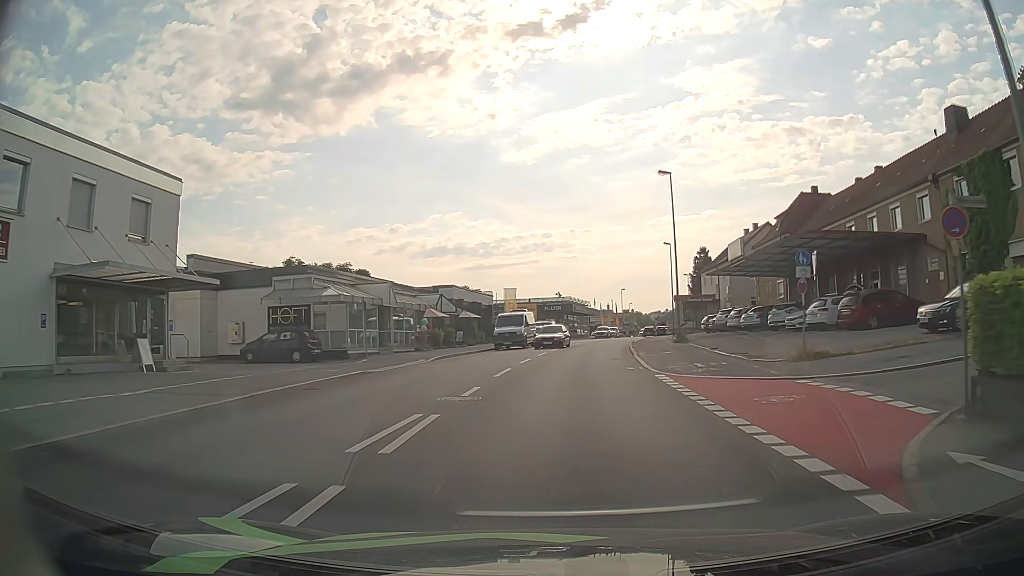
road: tertiary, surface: asphalt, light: Day
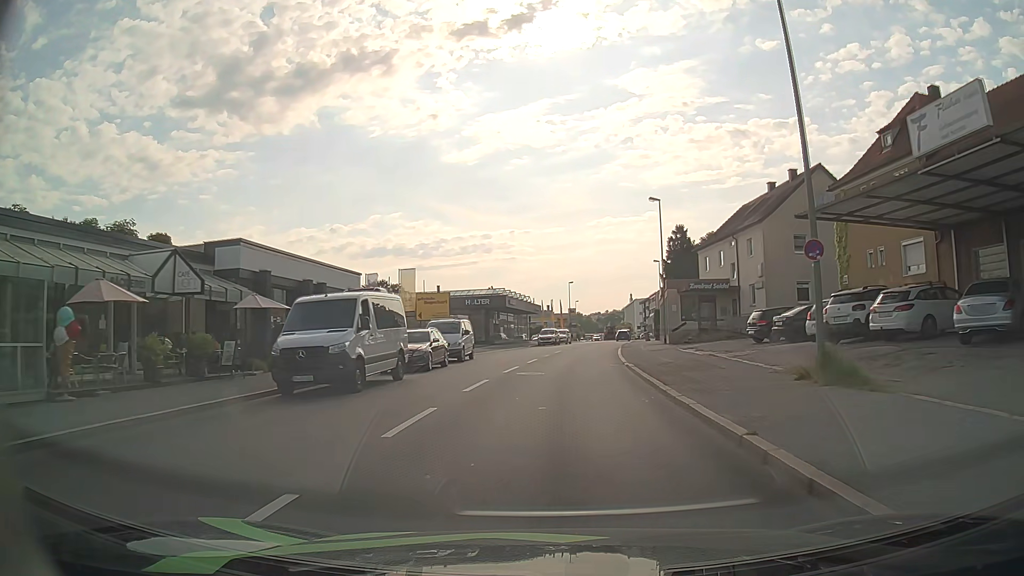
(+1.2, +27.4) m; +5°
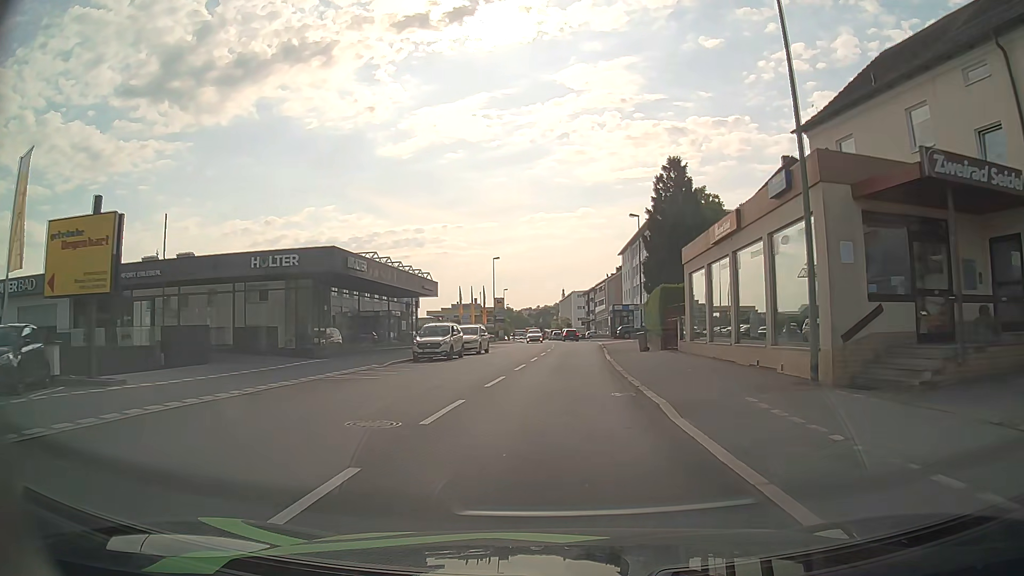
(+1.8, +34.7) m; +6°
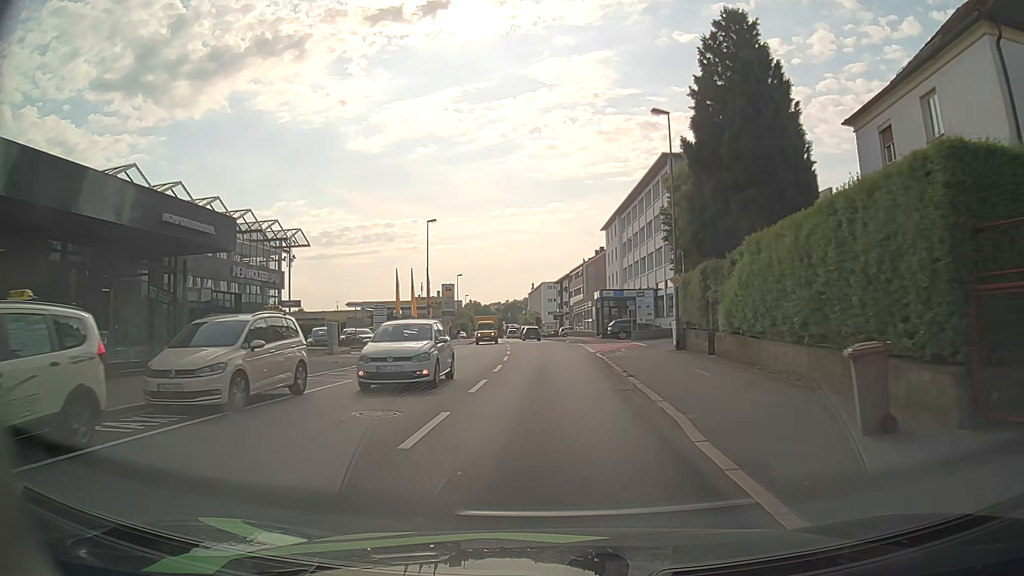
(+0.7, +25.9) m; +2°
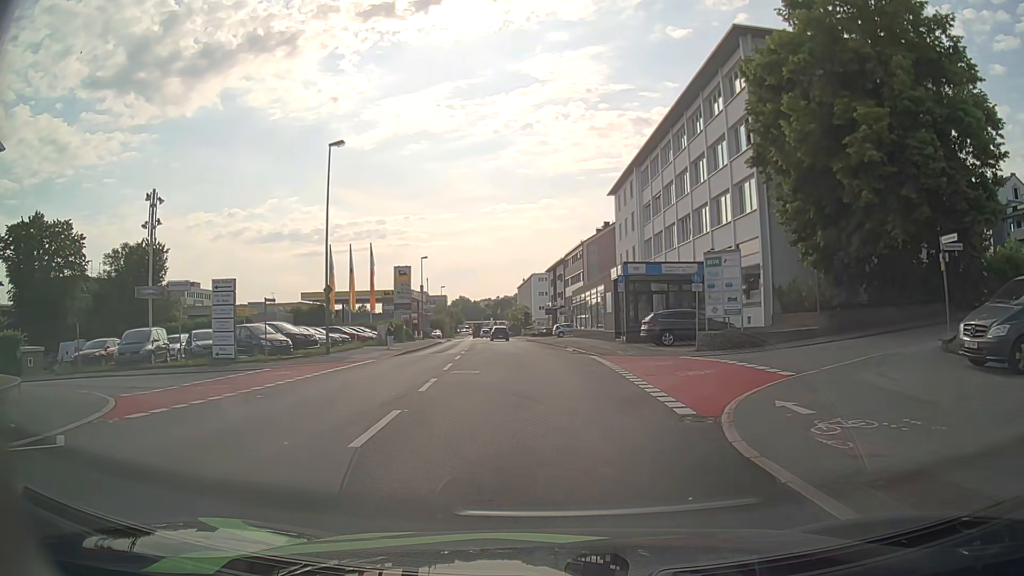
(+0.2, +23.8) m; 0°
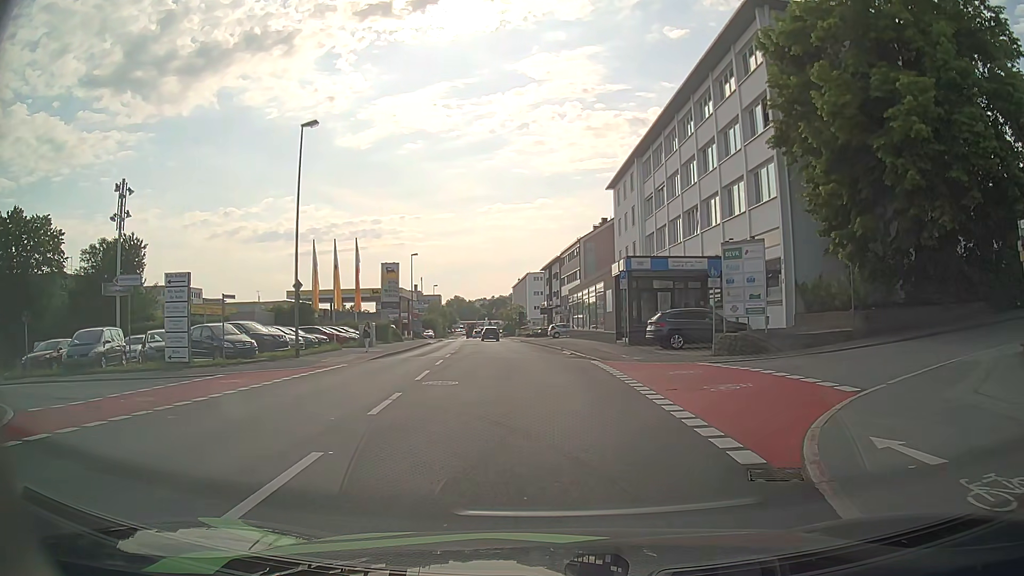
(0.0, +3.3) m; +2°
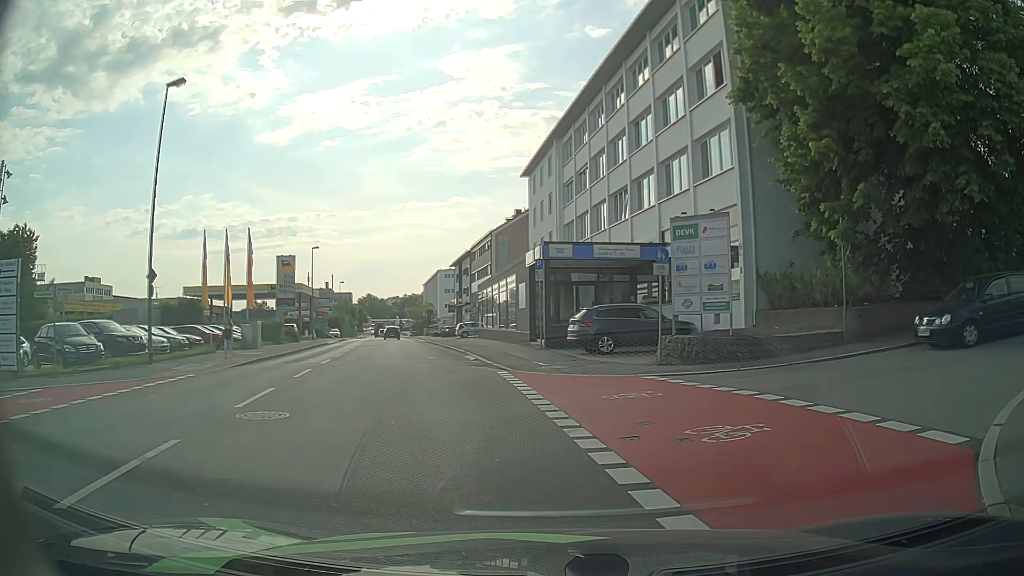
(+0.2, +5.3) m; +6°
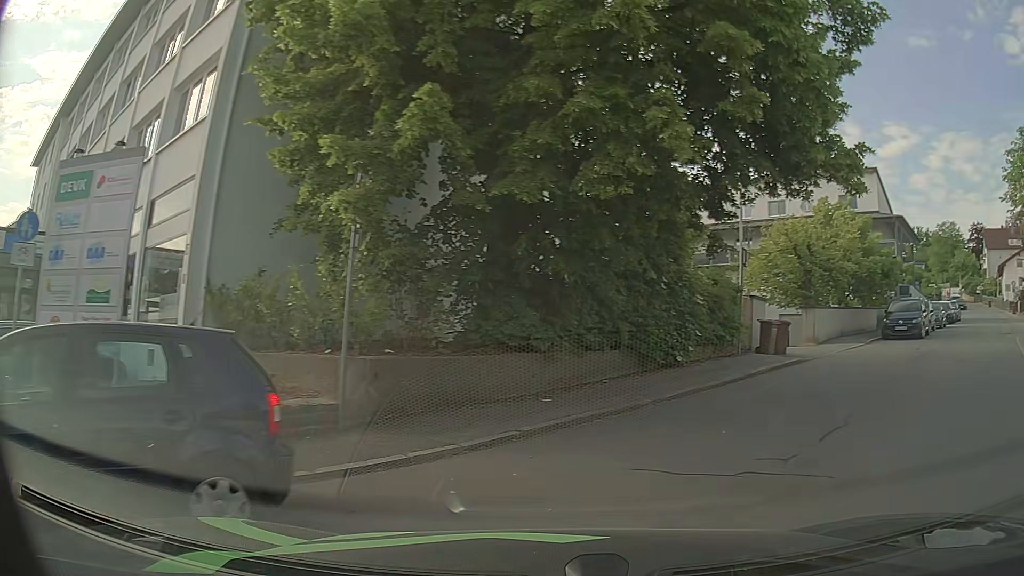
(+2.6, +8.5) m; +42°
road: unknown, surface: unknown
